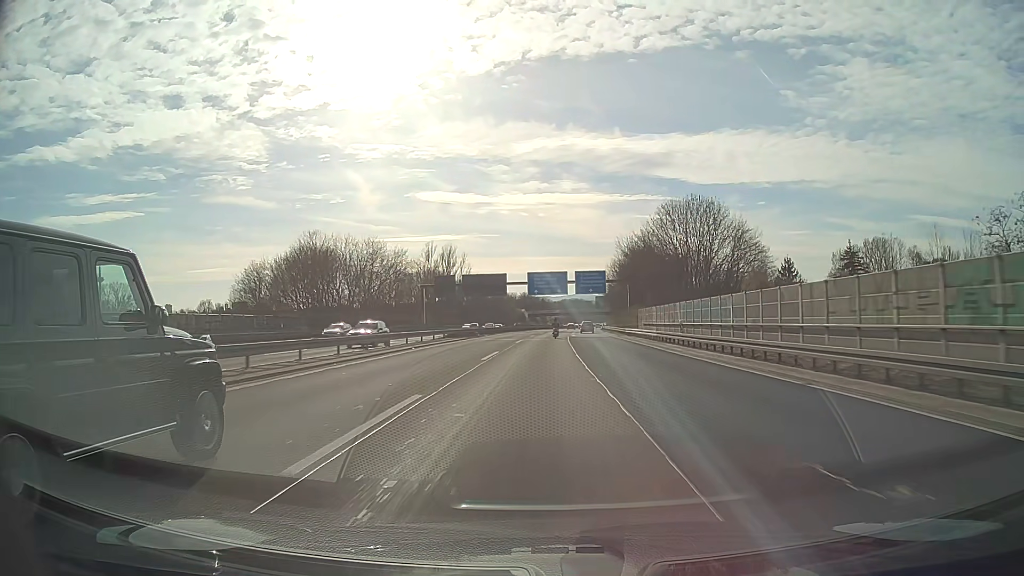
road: motorway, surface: asphalt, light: Day
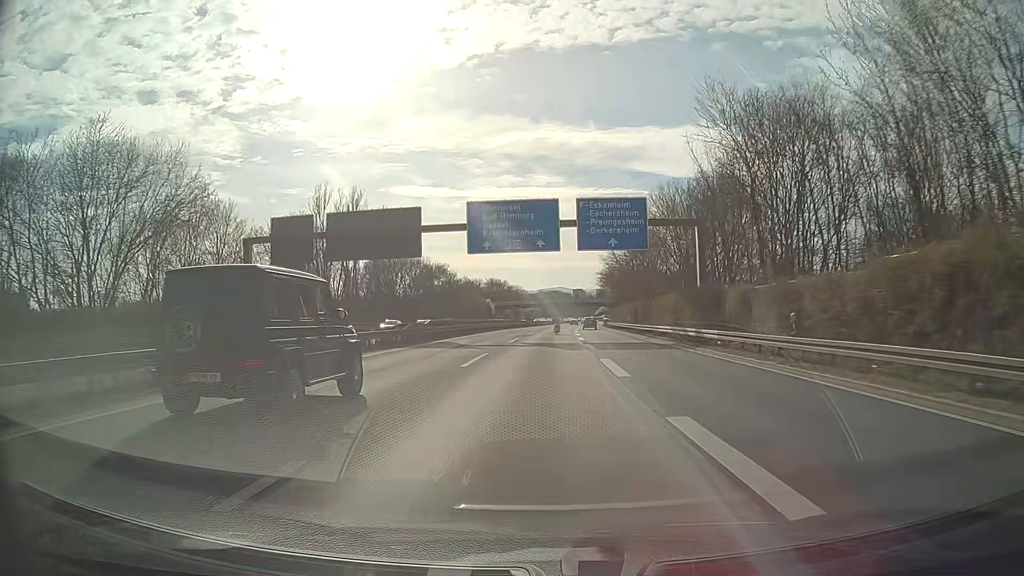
(+1.2, +62.9) m; +2°
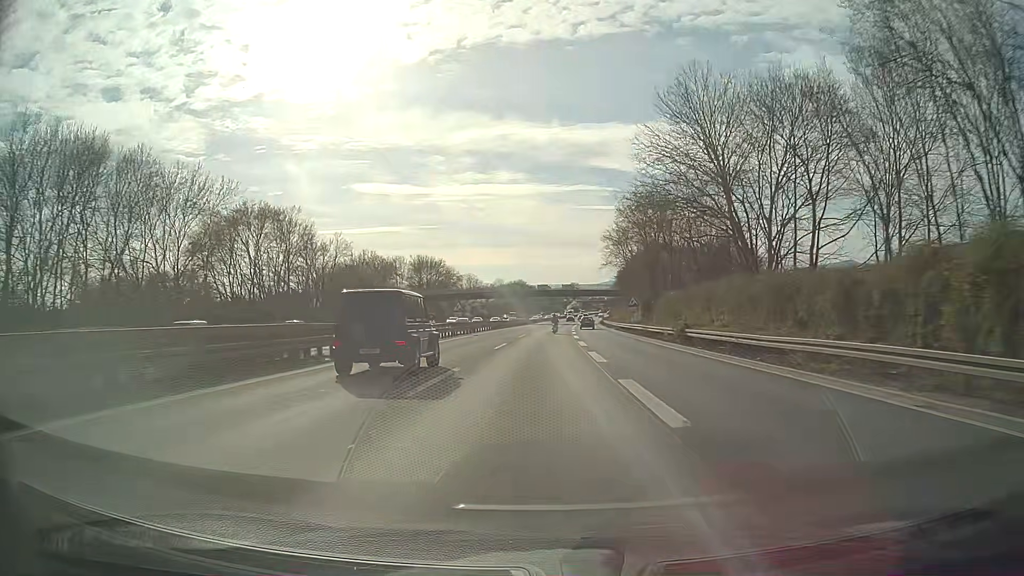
(+2.4, +78.5) m; +3°
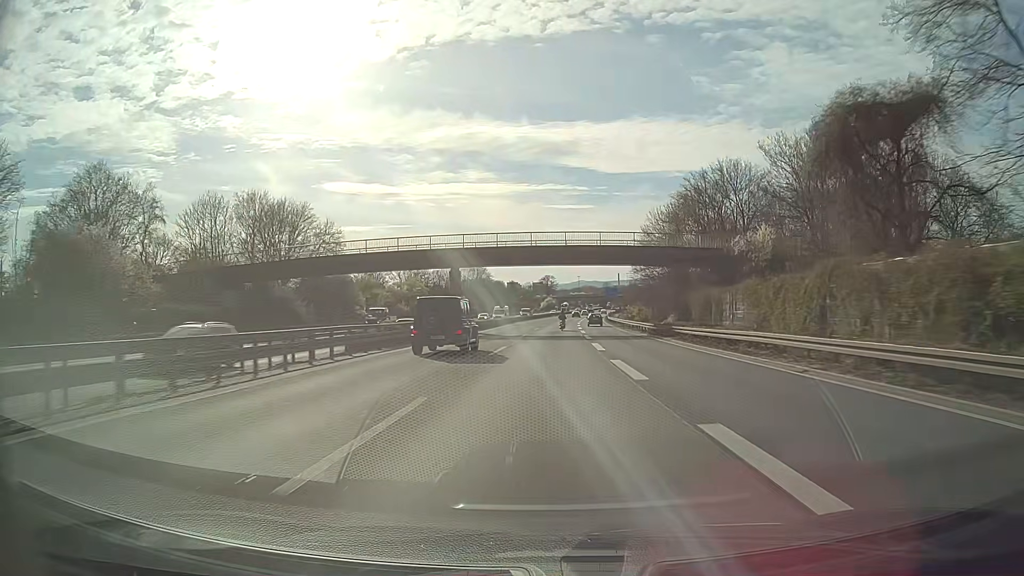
(+1.8, +78.4) m; +3°
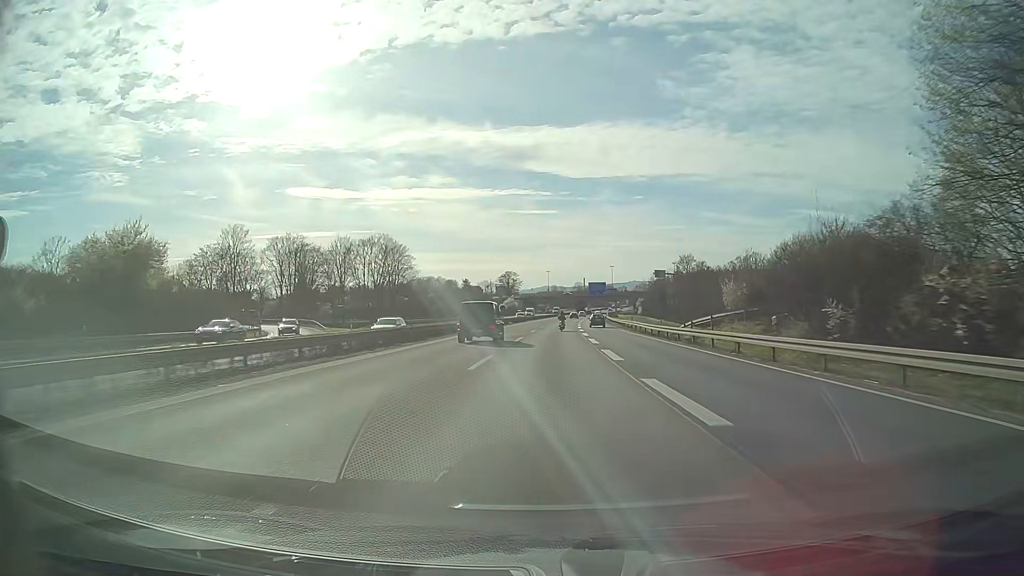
(+2.2, +78.3) m; +3°
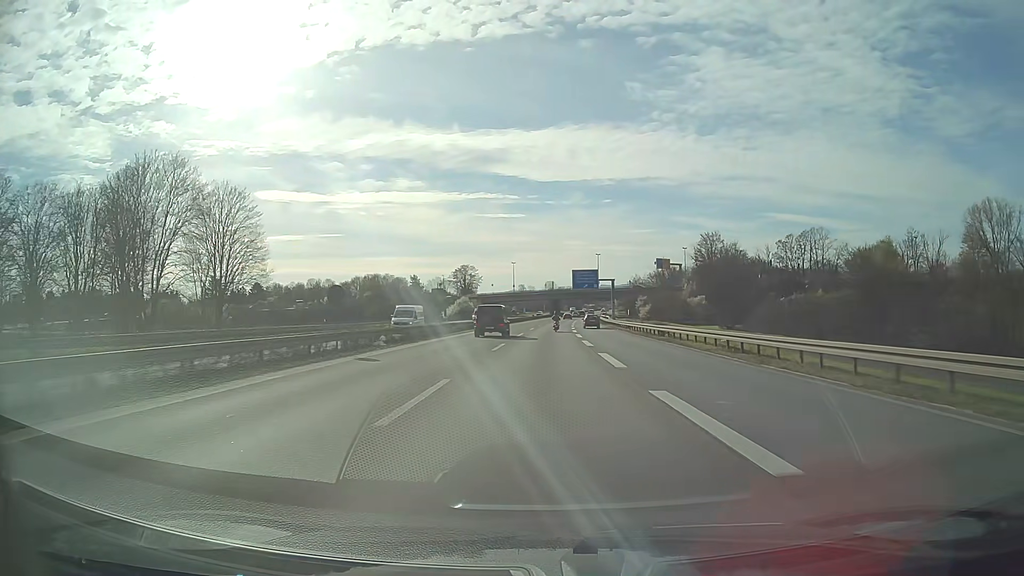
(+1.7, +62.4) m; +3°
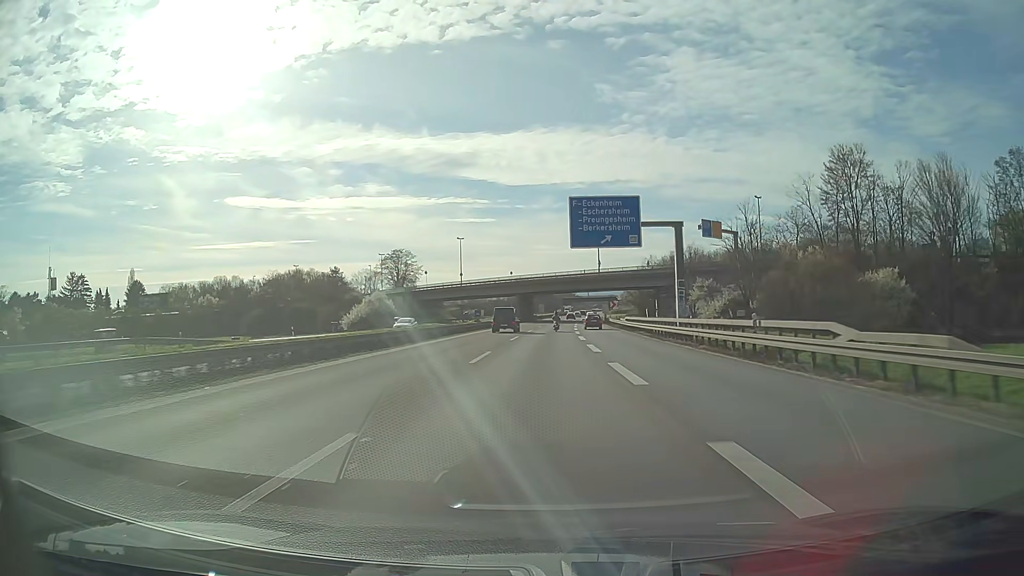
(+1.6, +78.1) m; +2°
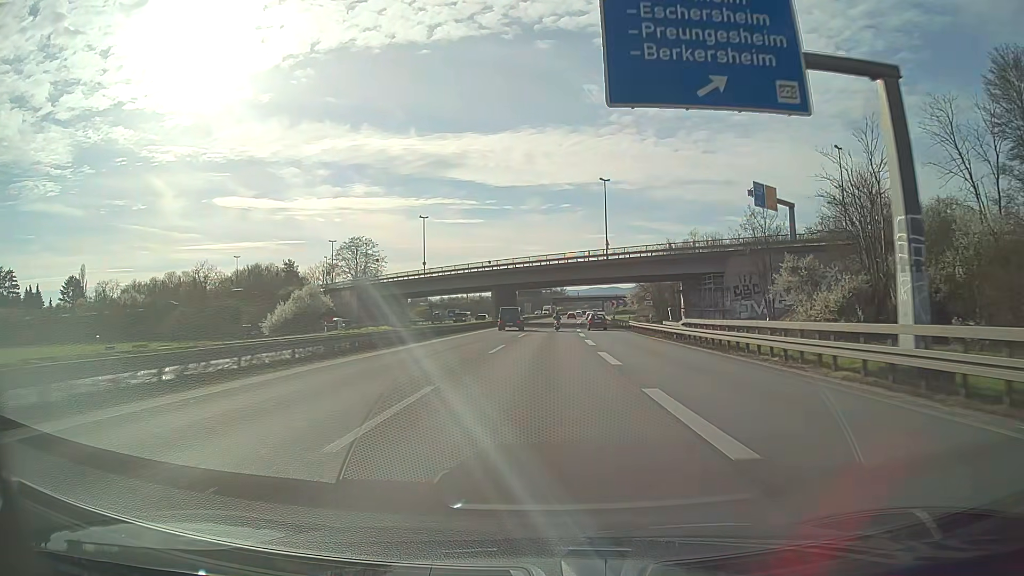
(+0.2, +31.2) m; +1°
(0, +10) (0, +20) (0, +30) (0, +40) (+1, +50) (+1, +60) (+2, +70) (+2, +80) (+2, +90) (+3, +100) m
